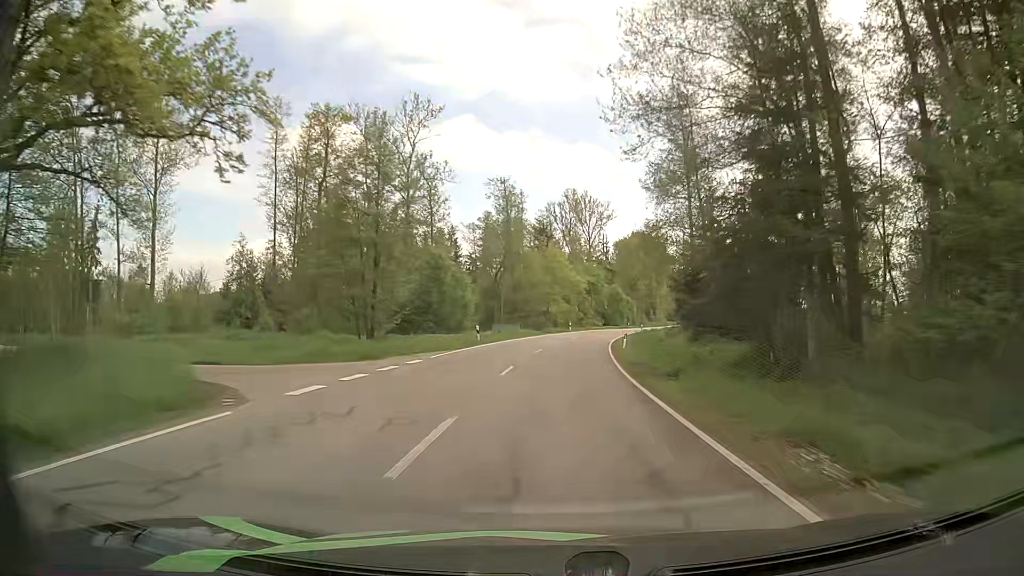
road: secondary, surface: asphalt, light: Day
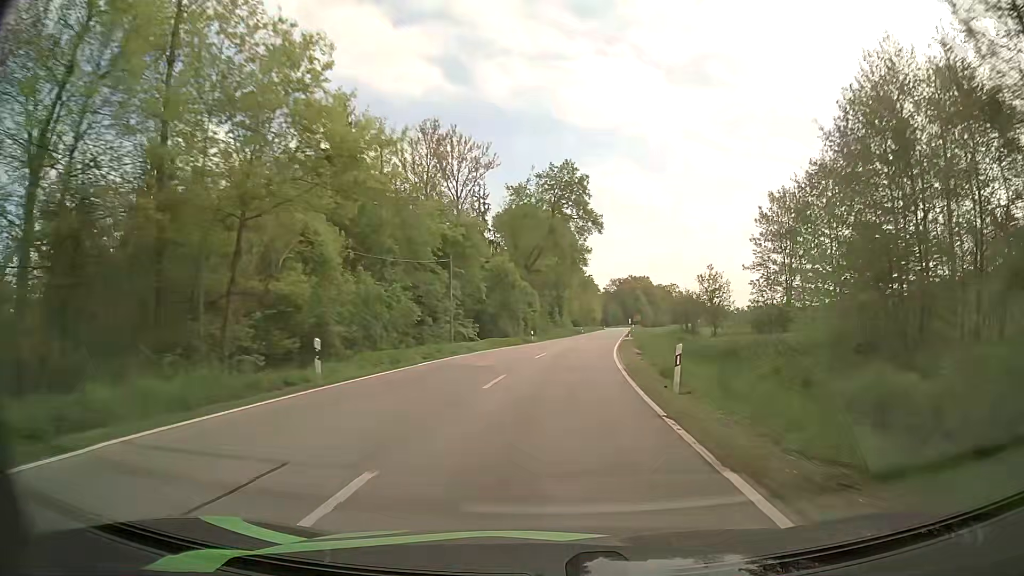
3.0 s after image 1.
(+4.6, +59.9) m; +11°
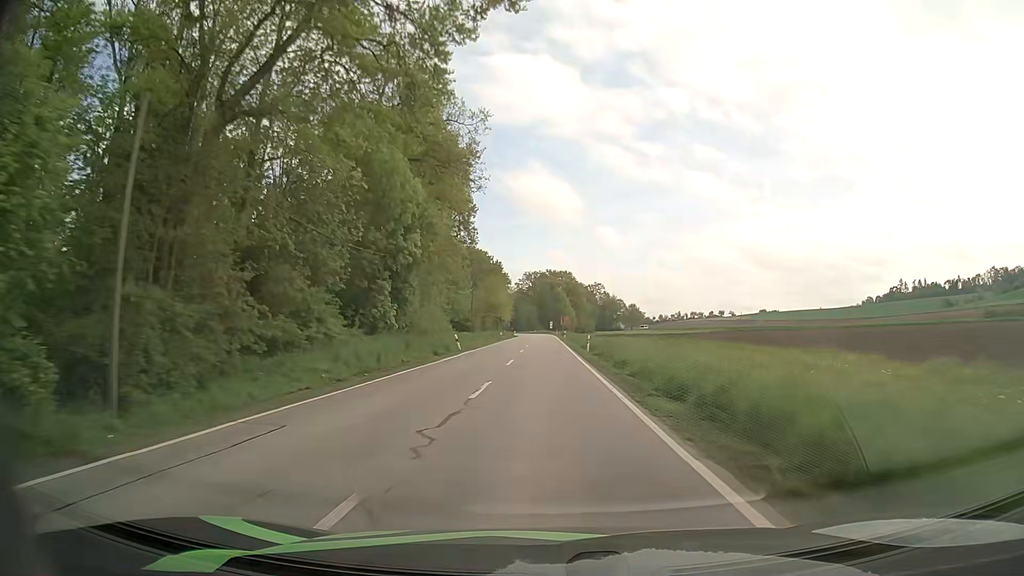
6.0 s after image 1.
(+4.9, +62.2) m; +7°
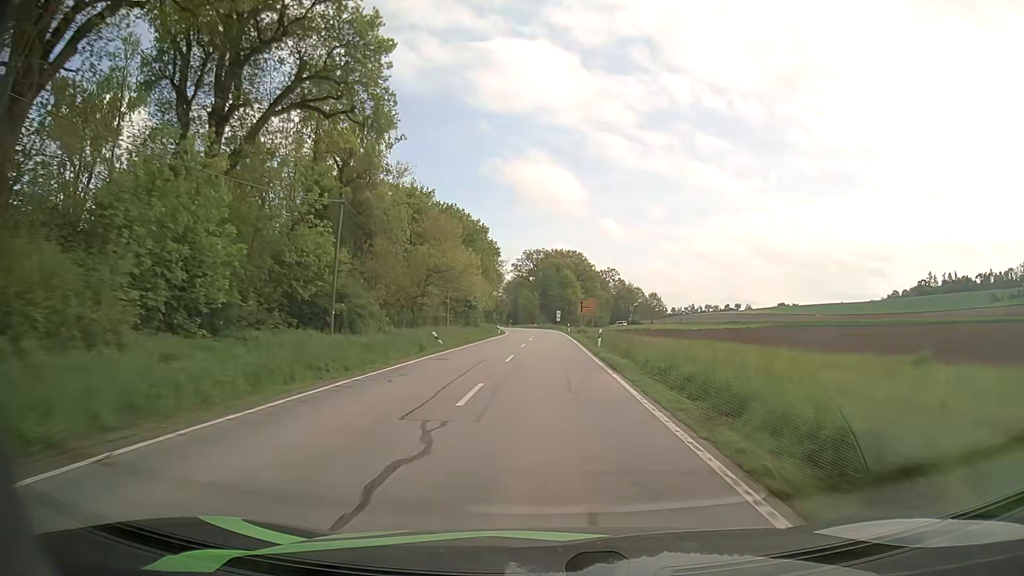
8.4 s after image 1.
(-0.2, +51.5) m; -1°
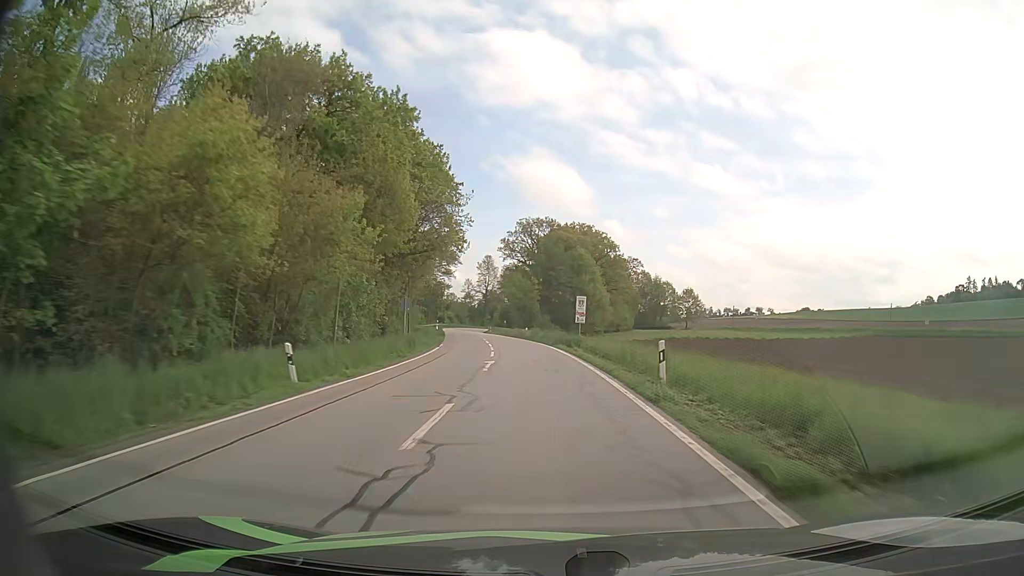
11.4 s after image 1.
(+0.2, +62.8) m; 0°
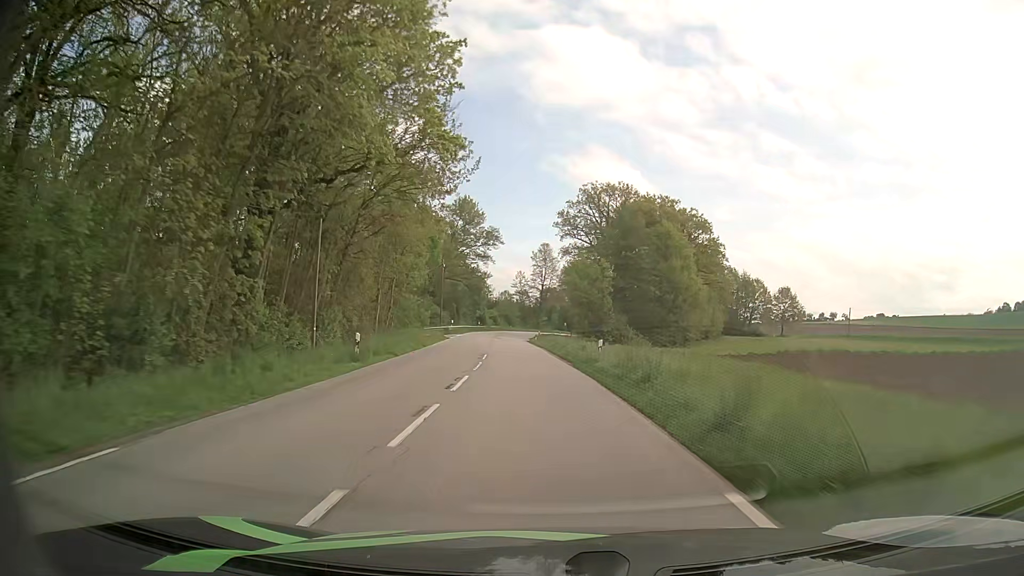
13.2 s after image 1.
(-1.3, +37.1) m; -5°
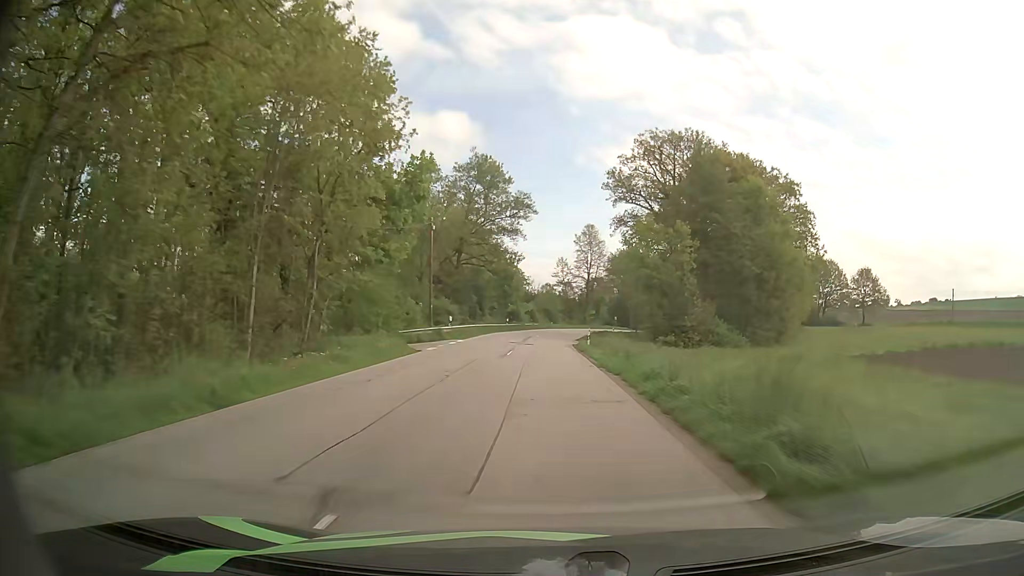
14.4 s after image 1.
(-0.9, +24.9) m; -4°
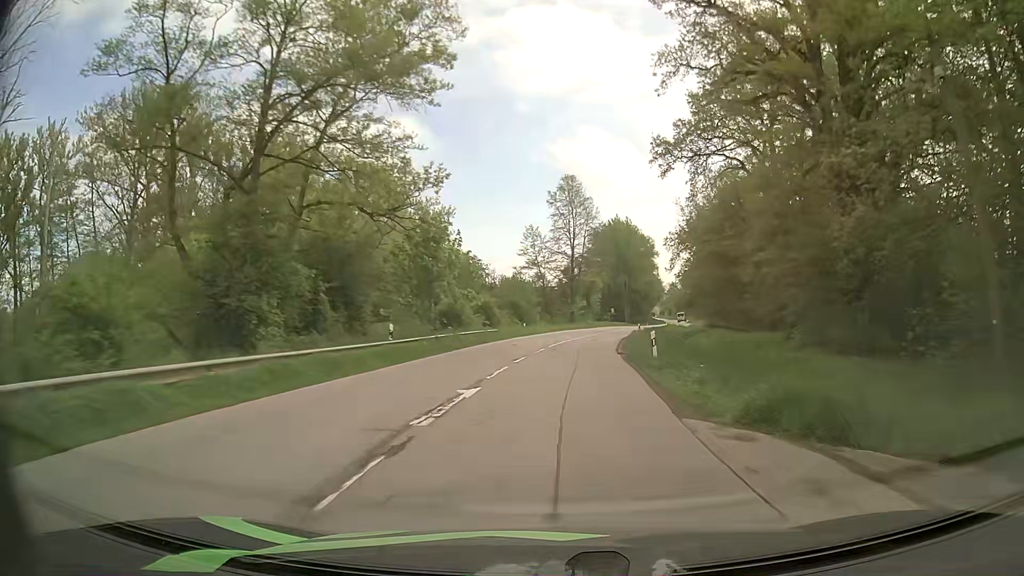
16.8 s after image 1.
(+0.1, +48.0) m; +3°
(0, +10) (+1, +20) (+1, +30) (+3, +40) (+4, +50) (+6, +60) (+8, +69) (+10, +79) (+12, +89) (+15, +99) m
